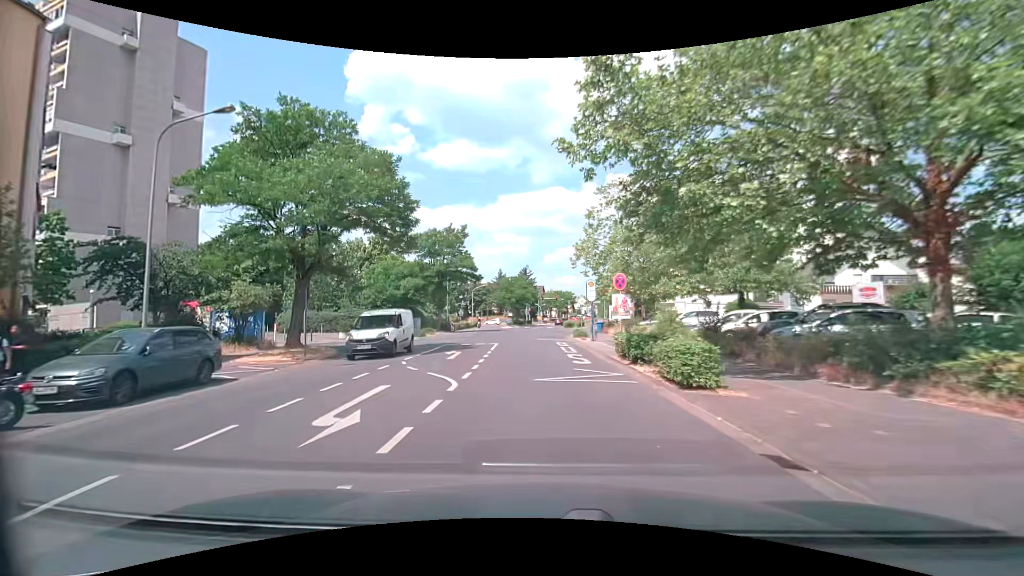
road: tertiary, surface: asphalt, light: Day
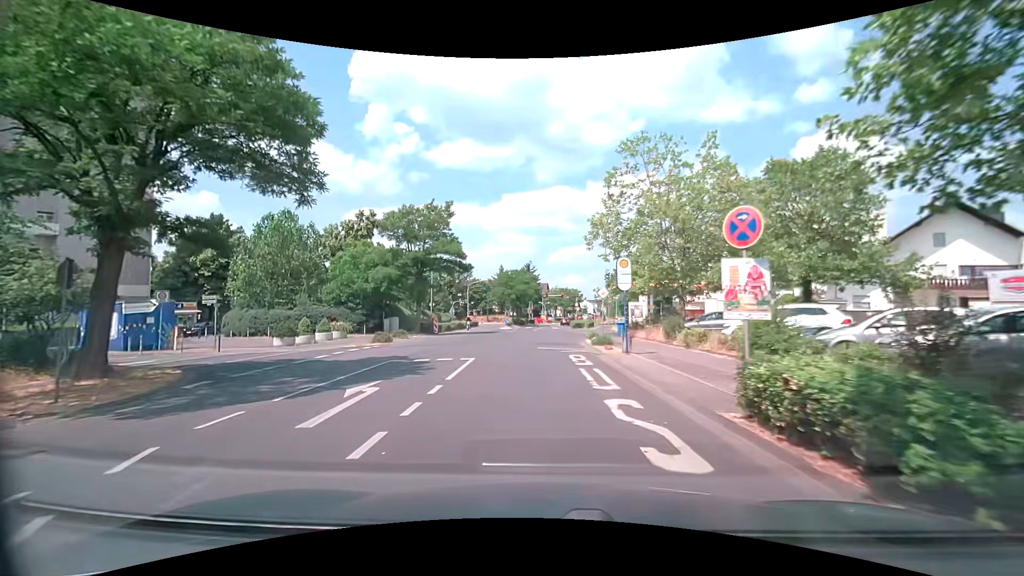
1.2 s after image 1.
(0.0, +10.6) m; 0°
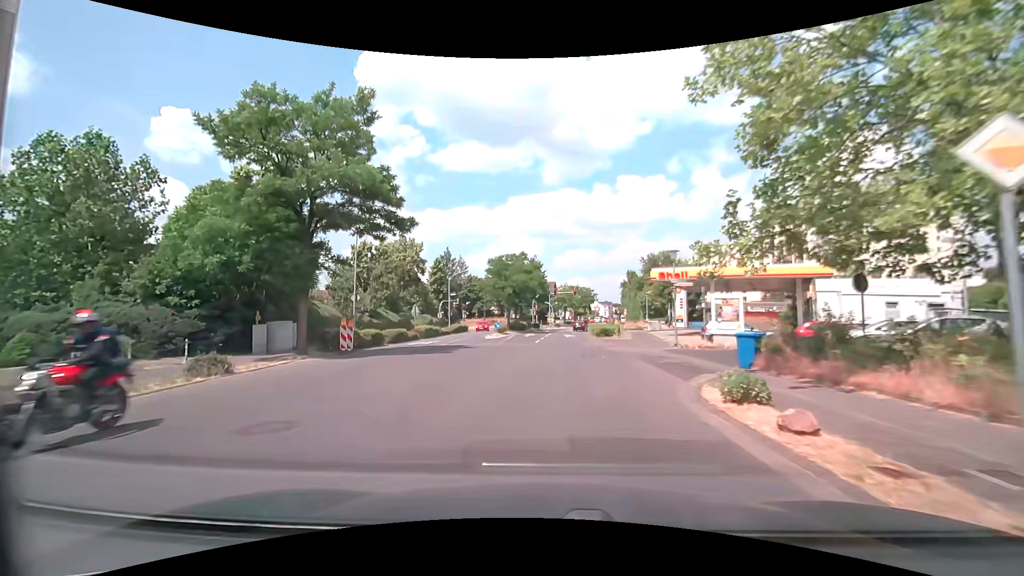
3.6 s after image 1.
(-0.4, +21.6) m; -1°
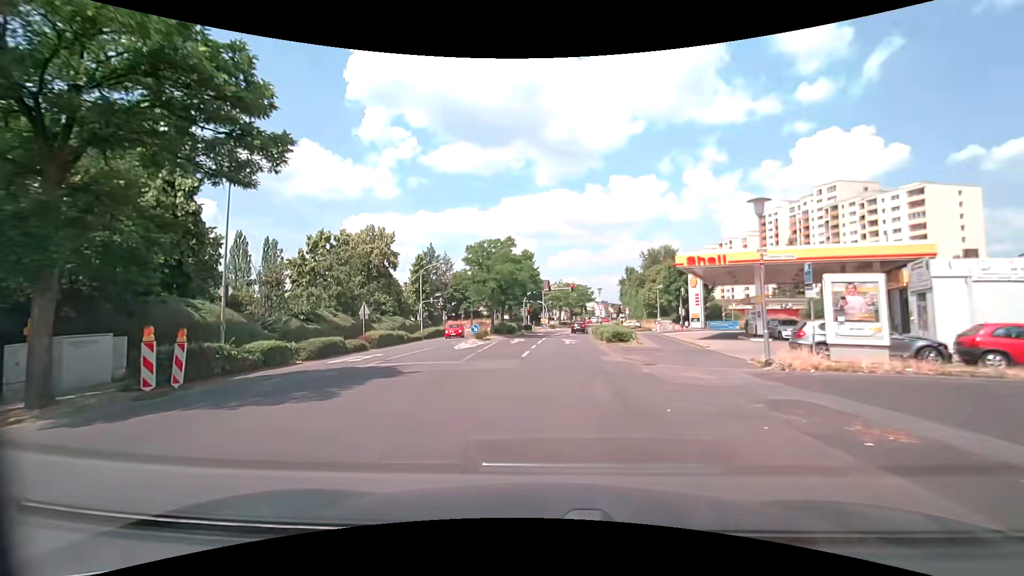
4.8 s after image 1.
(0.0, +10.9) m; +1°
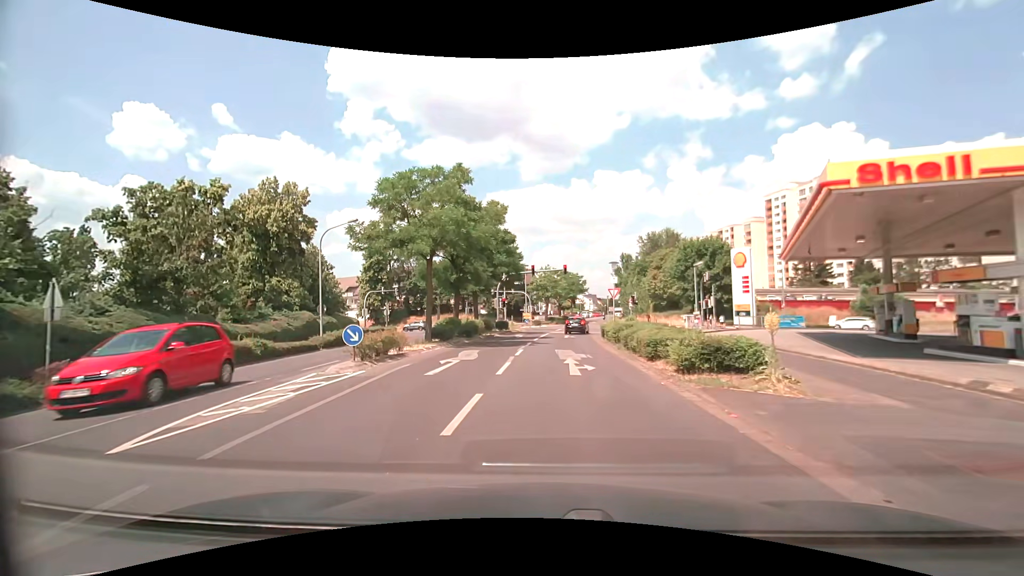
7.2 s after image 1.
(+0.3, +19.7) m; +2°
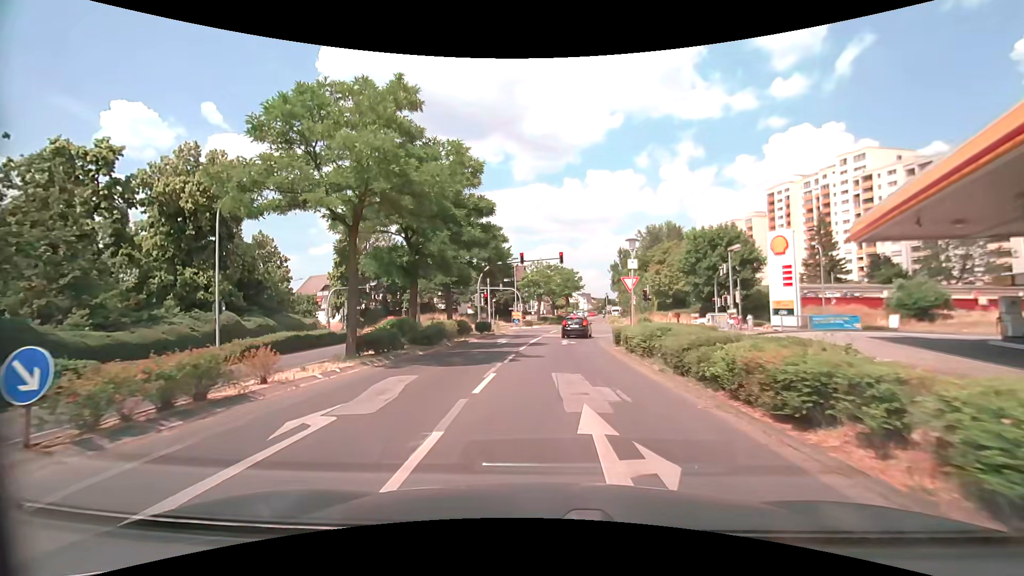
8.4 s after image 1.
(0.0, +8.9) m; +1°
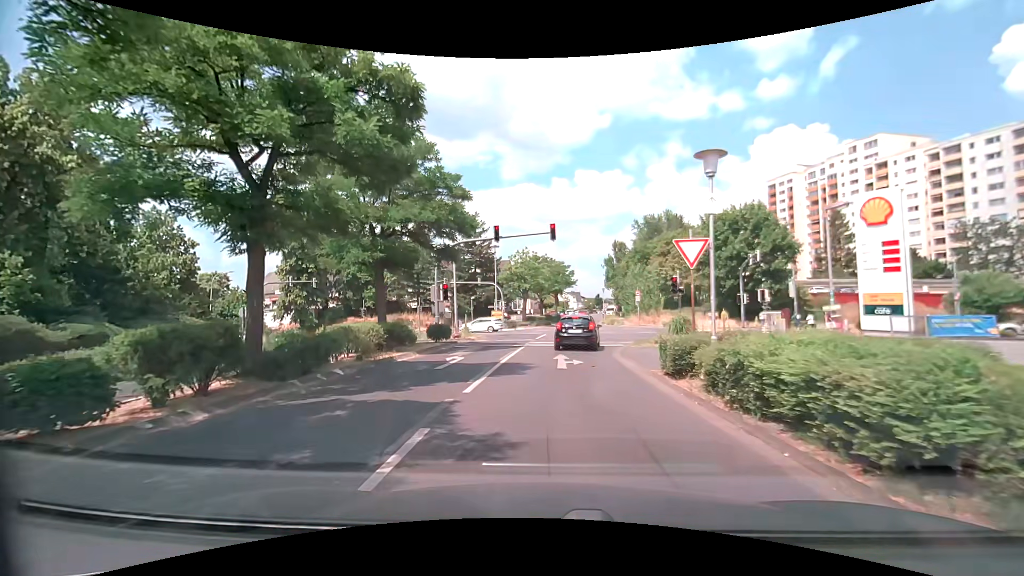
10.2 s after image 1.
(+0.1, +11.7) m; +2°
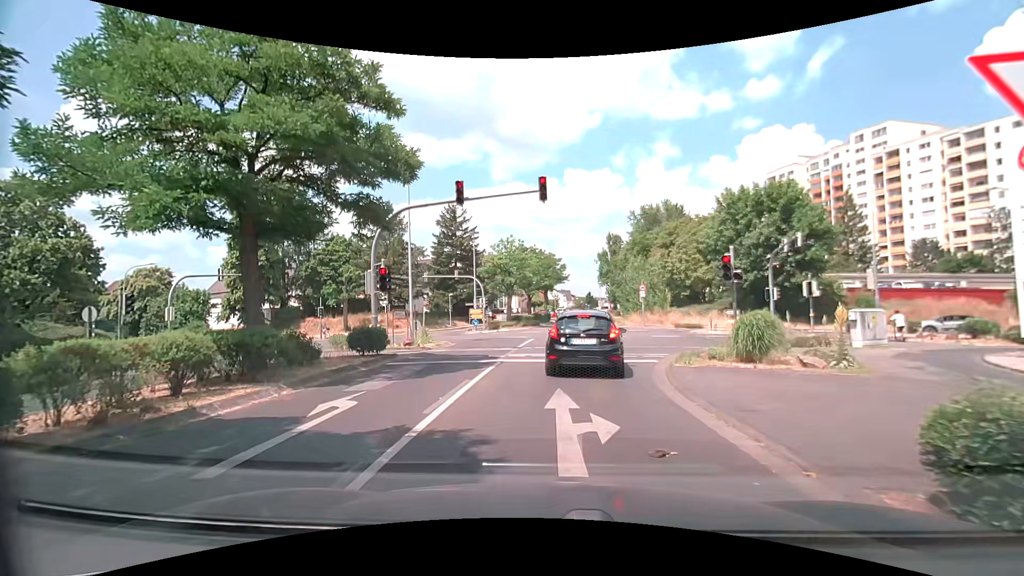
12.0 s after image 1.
(0.0, +8.7) m; 0°
